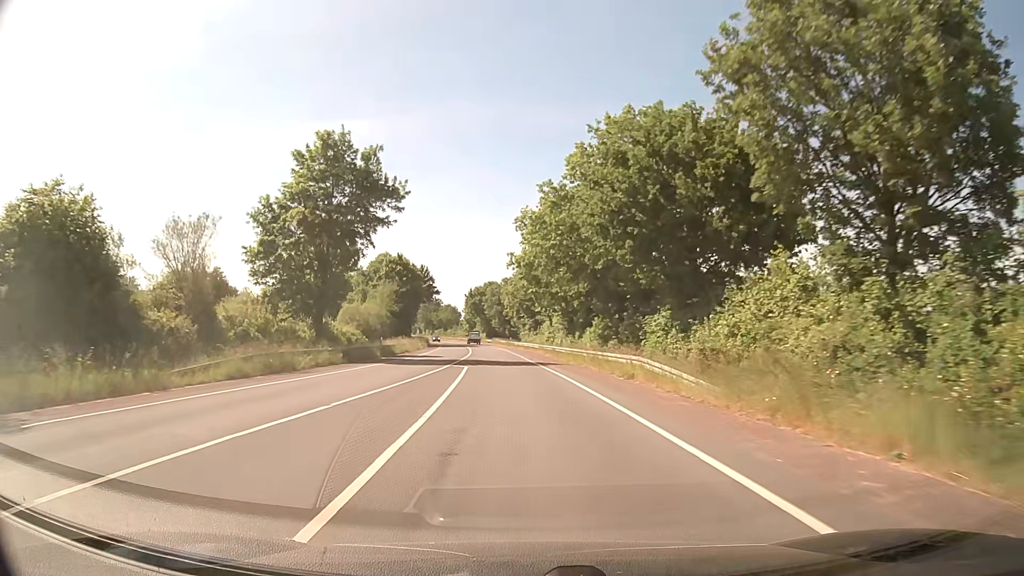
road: secondary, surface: asphalt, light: Day
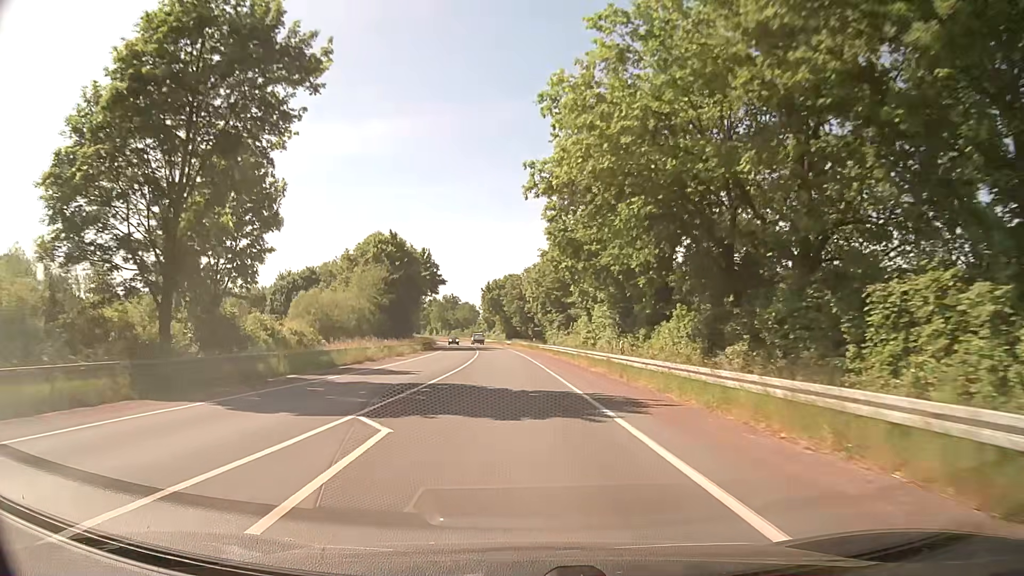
(-0.4, +21.4) m; -2°
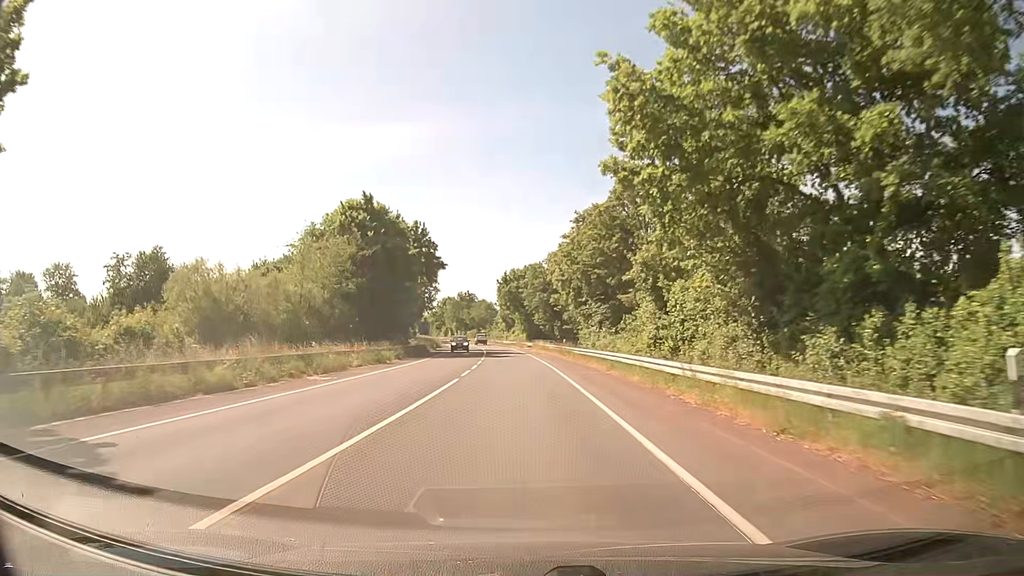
(-0.3, +21.5) m; -2°
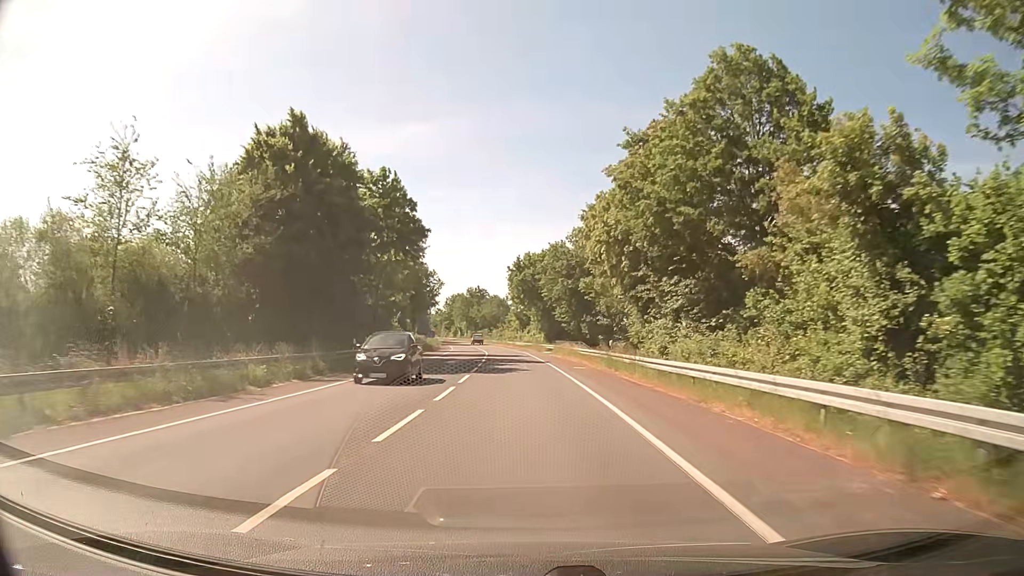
(-0.2, +21.5) m; -2°
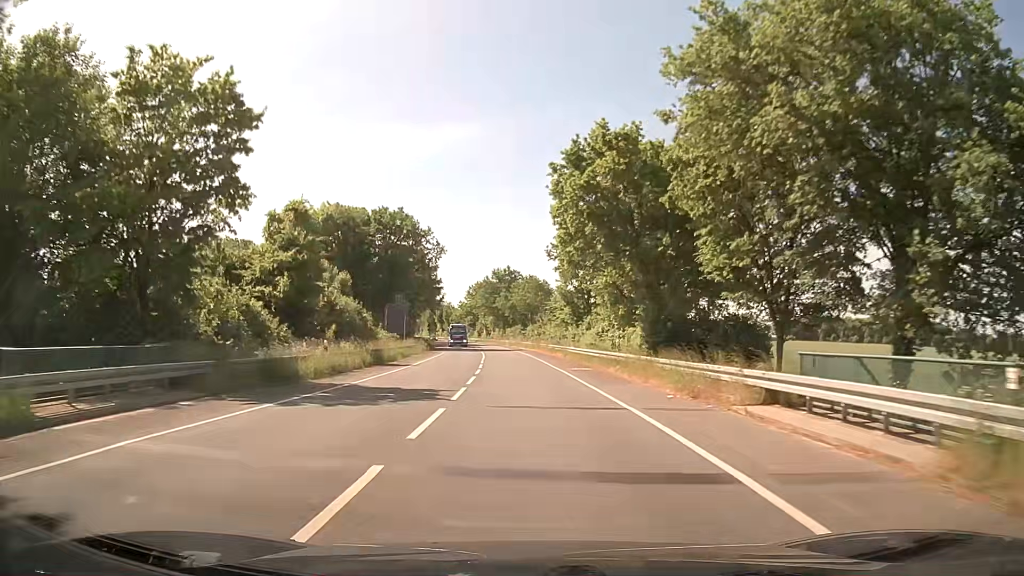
(-1.2, +53.7) m; -3°
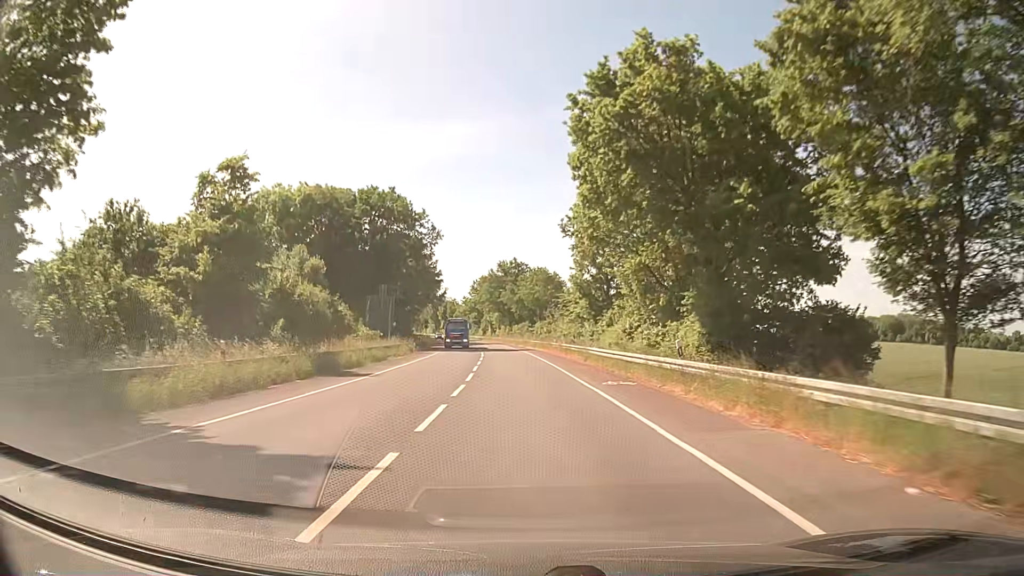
(0.0, +10.7) m; 0°
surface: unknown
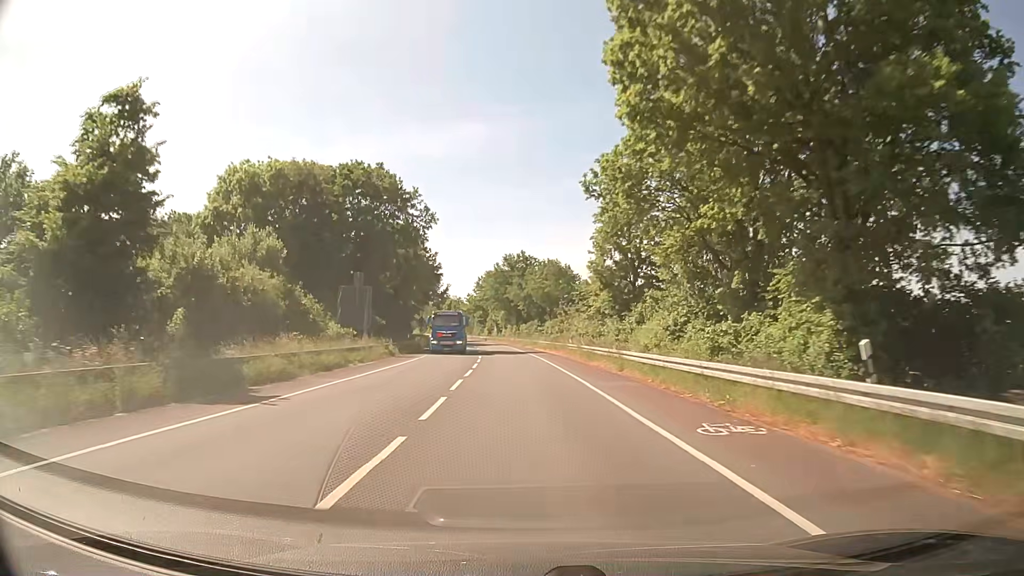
(-0.1, +10.7) m; -1°
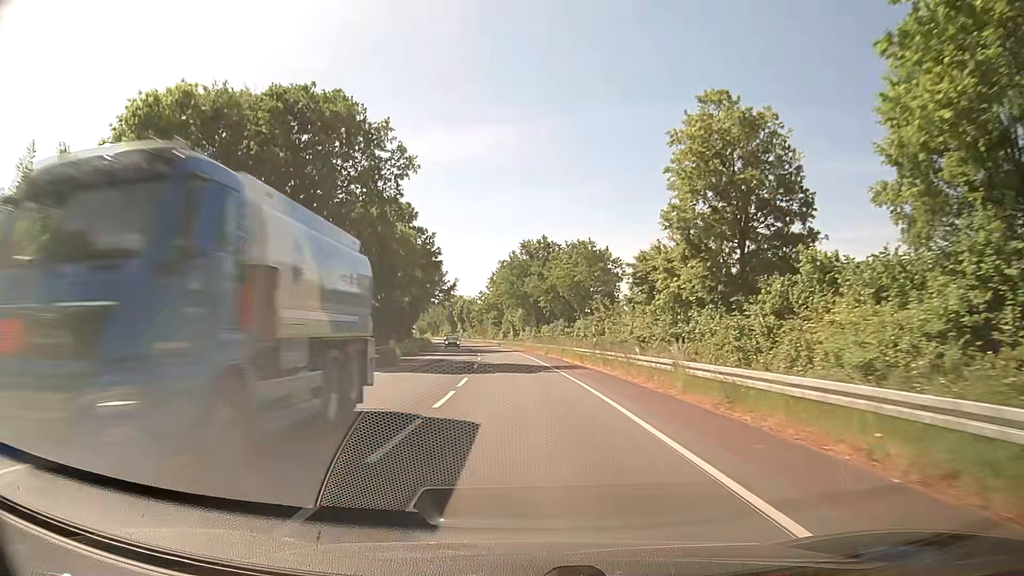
(-0.2, +21.5) m; -1°
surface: asphalt
(0, +10) (0, +20) (0, +30) (-1, +40) (-1, +50) (-2, +60) (-3, +70) (-4, +80) (-5, +90) (-6, +100) m
